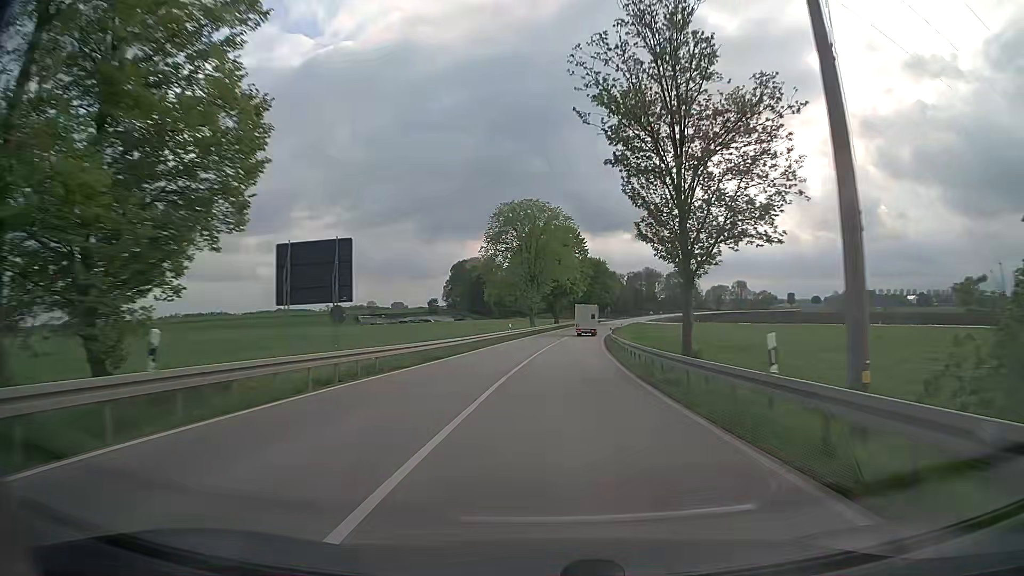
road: secondary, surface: asphalt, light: Day
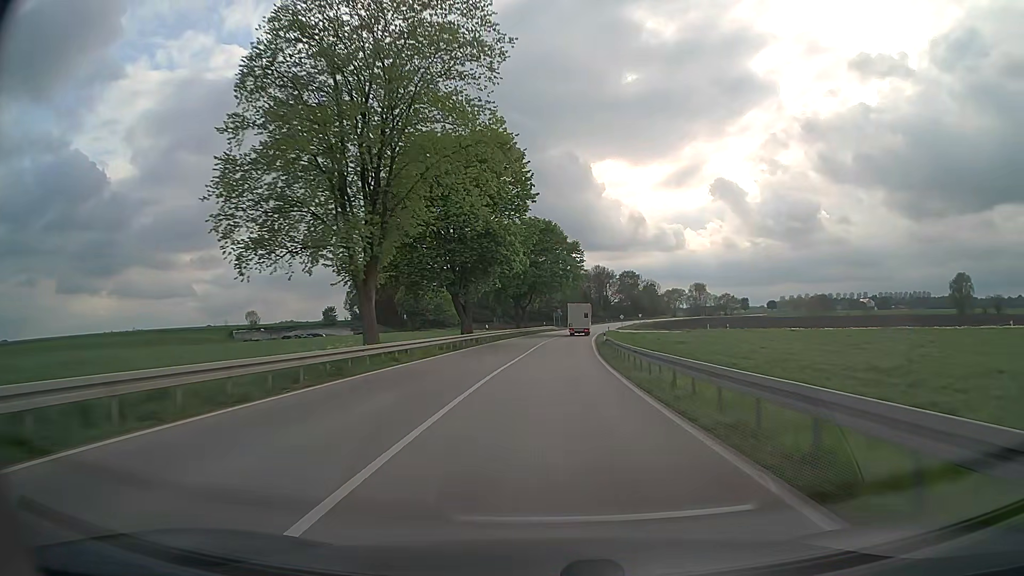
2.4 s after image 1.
(+2.8, +57.0) m; +6°
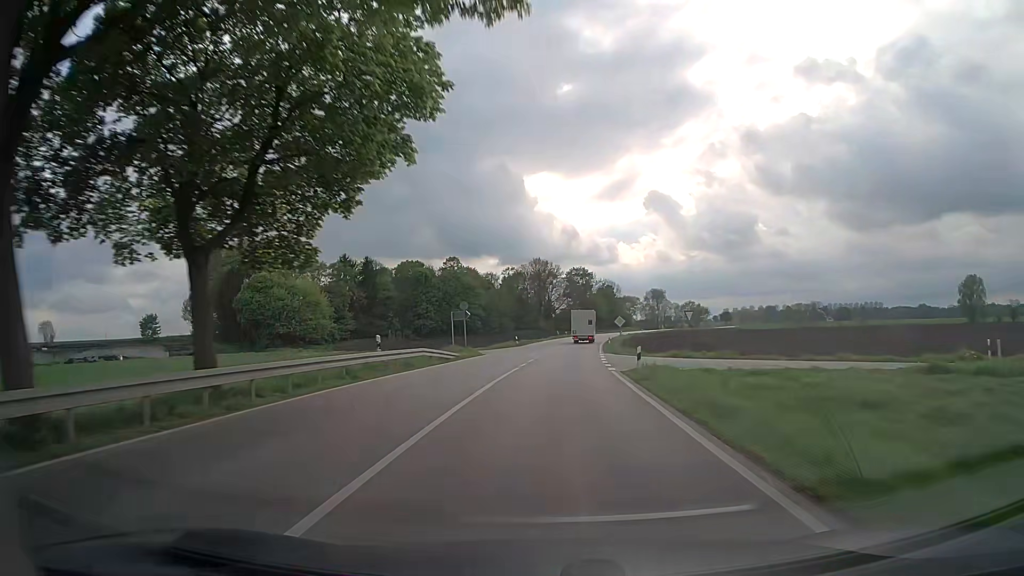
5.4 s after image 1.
(+3.4, +70.5) m; +6°
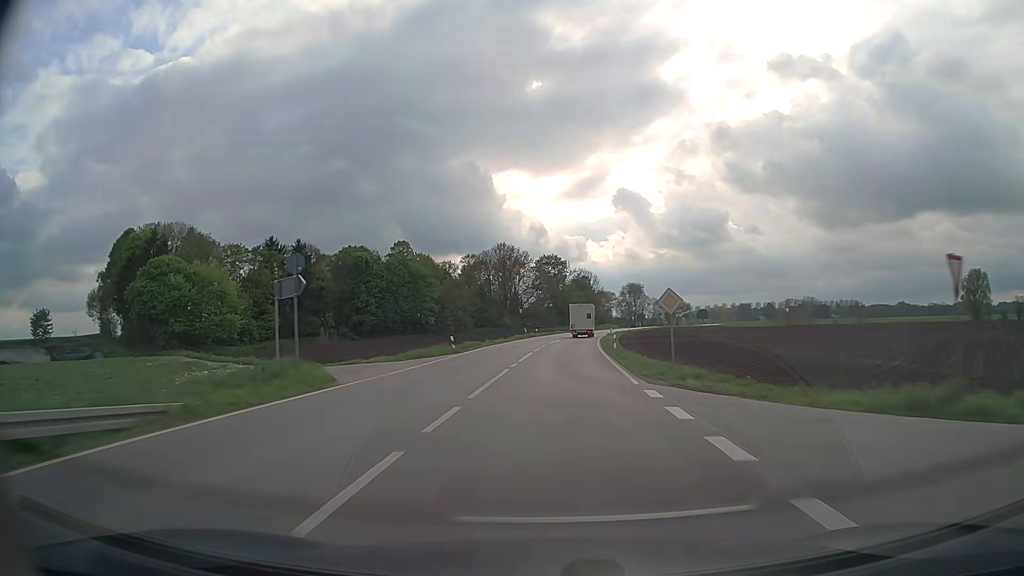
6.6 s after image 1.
(+0.6, +28.0) m; +3°
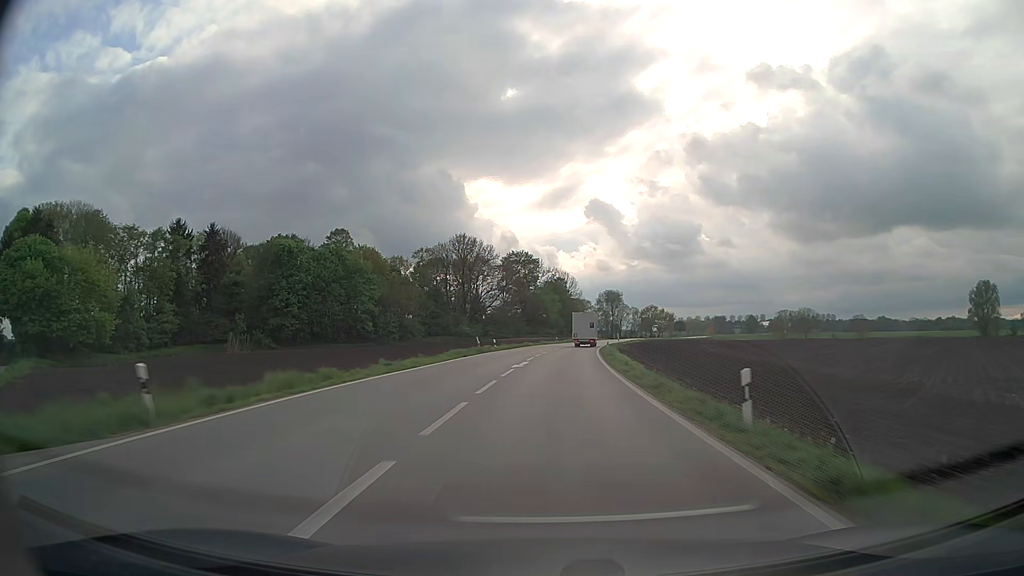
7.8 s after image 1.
(+0.6, +28.0) m; +3°
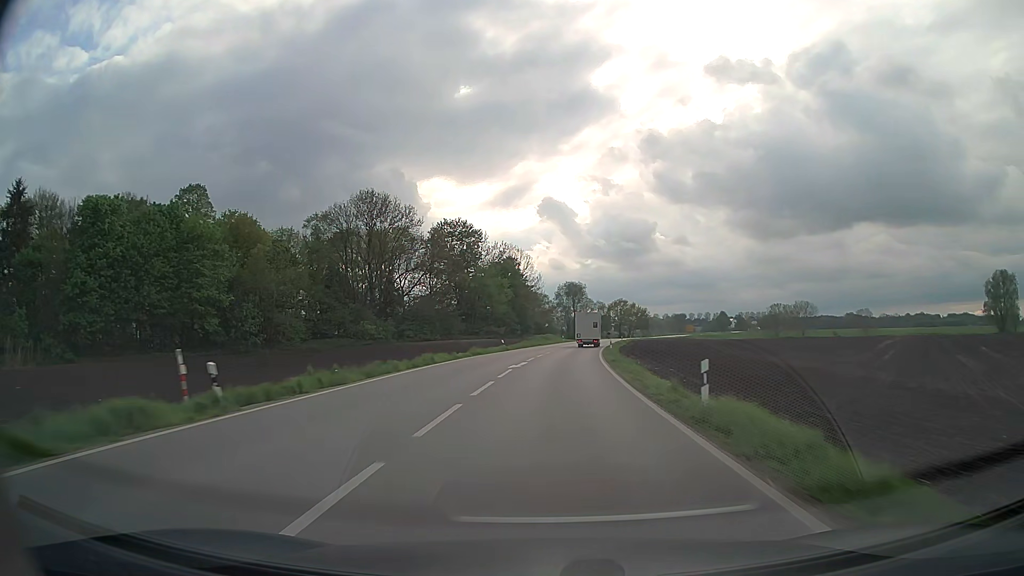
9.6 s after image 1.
(+1.4, +41.8) m; +4°
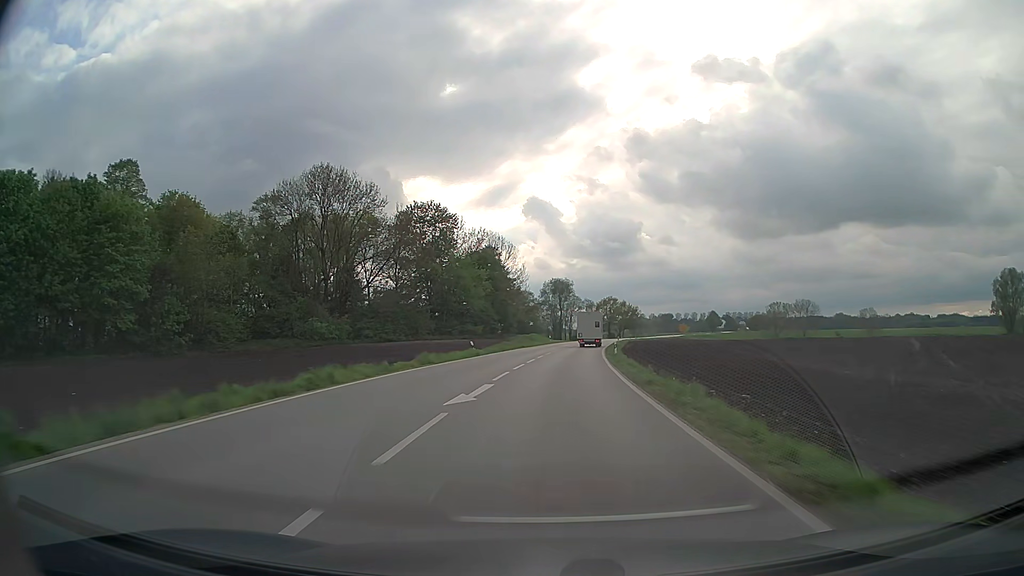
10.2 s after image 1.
(+0.2, +14.0) m; +1°
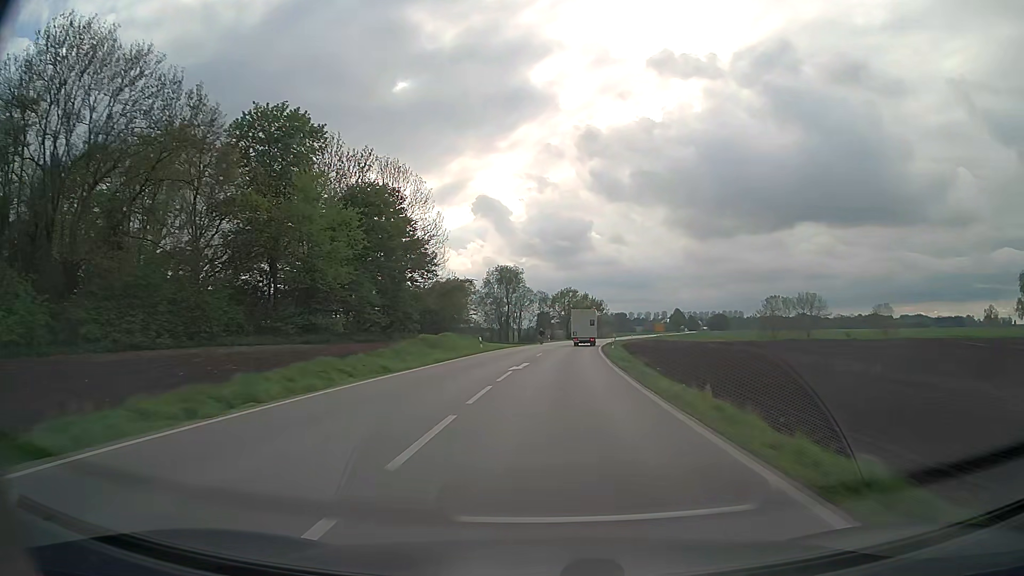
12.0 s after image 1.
(+1.6, +42.0) m; +4°
(0, +10) (0, +20) (+1, +30) (+1, +40) (+2, +50) (+3, +60) (+4, +70) (+5, +80) (+7, +90) (+8, +100) m
